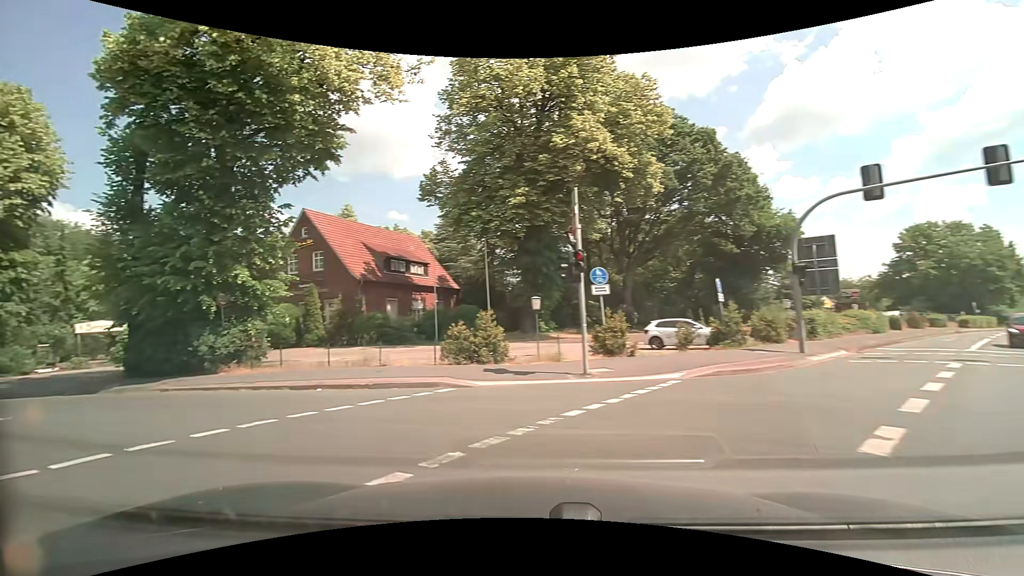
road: primary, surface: asphalt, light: Day
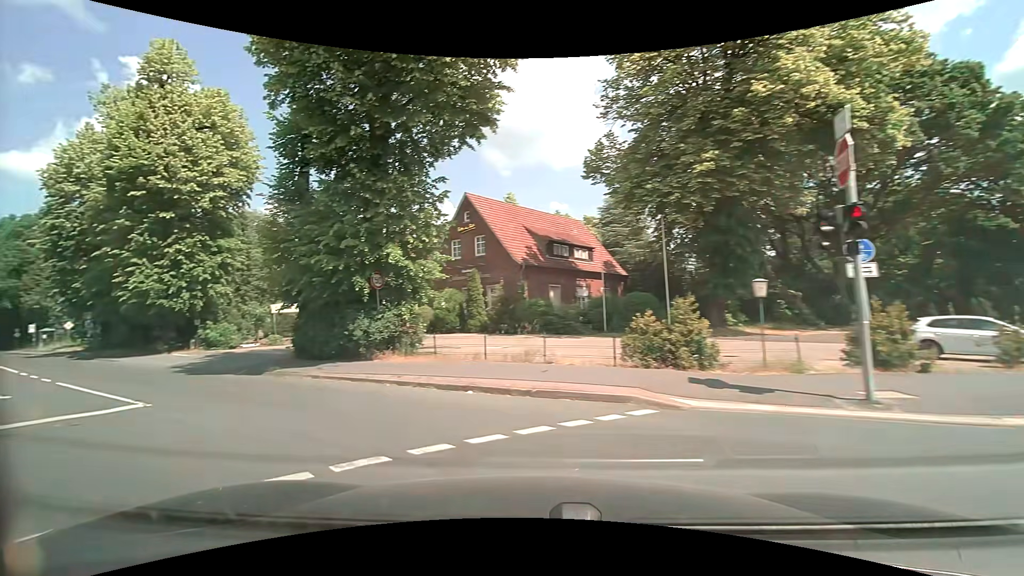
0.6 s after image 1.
(-0.7, +3.7) m; -19°
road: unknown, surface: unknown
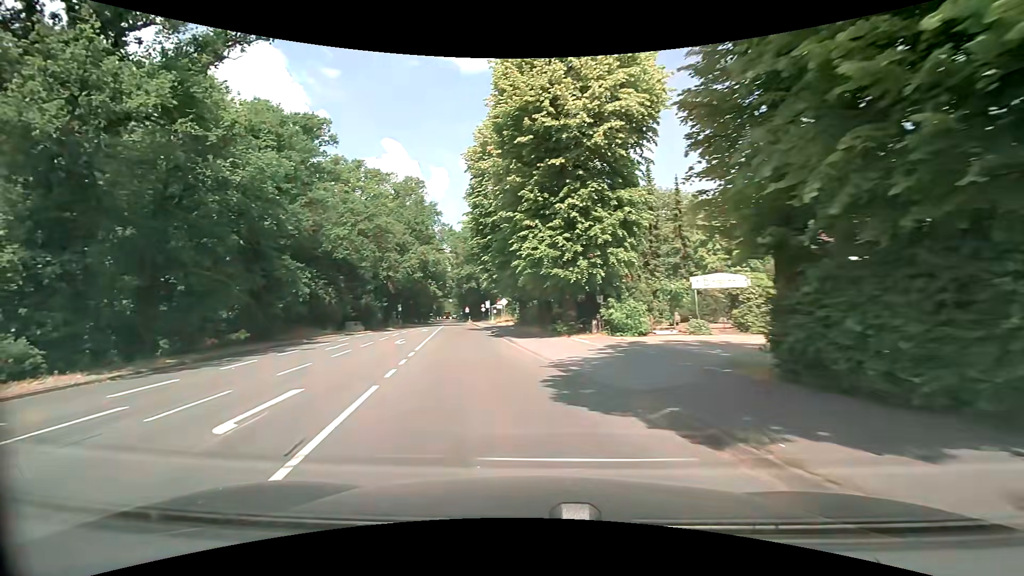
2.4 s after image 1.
(-5.5, +11.5) m; -45°
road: secondary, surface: asphalt
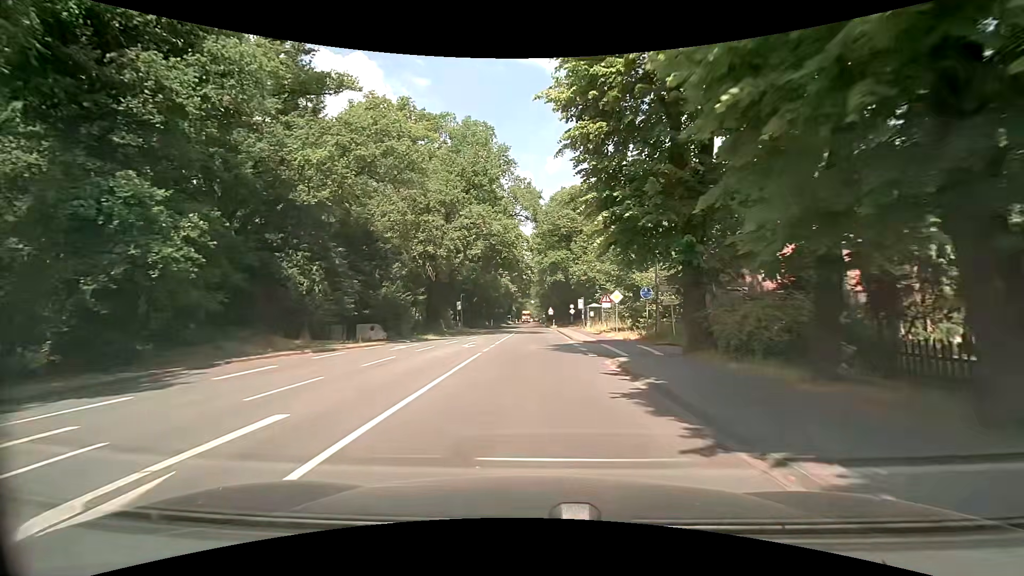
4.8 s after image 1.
(-3.2, +23.8) m; -10°
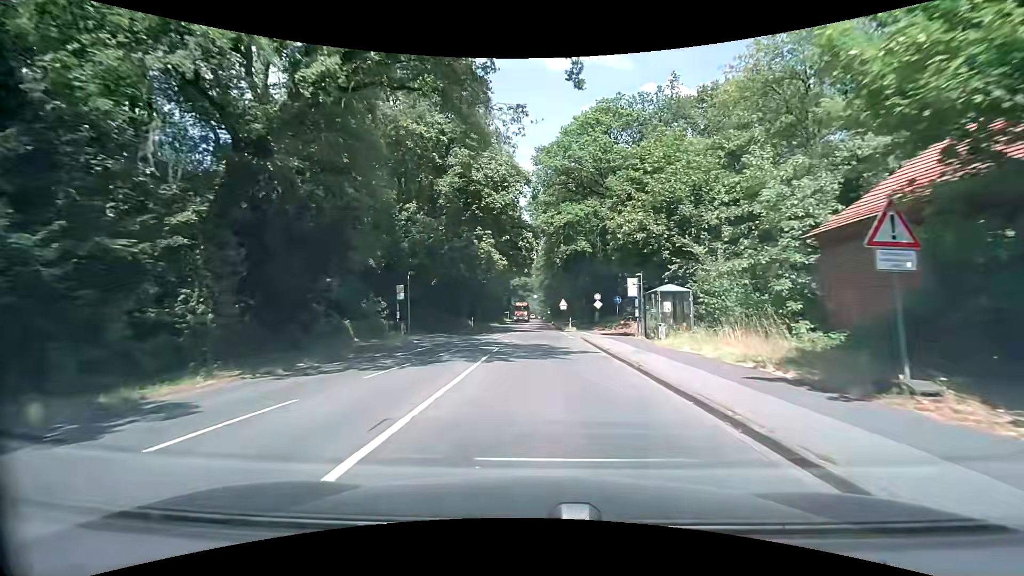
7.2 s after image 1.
(0.0, +27.6) m; 0°
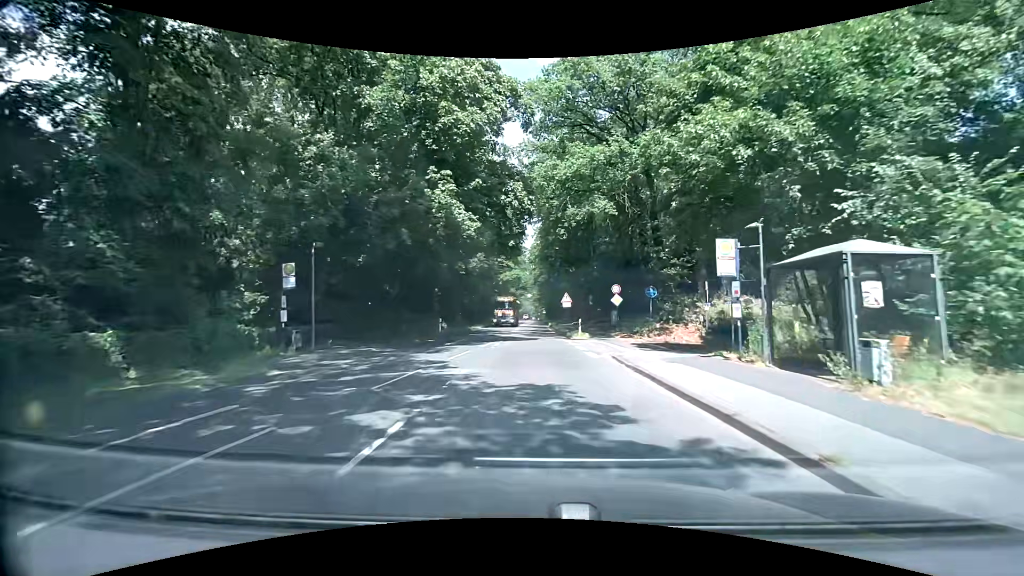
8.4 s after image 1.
(+0.1, +14.2) m; +1°
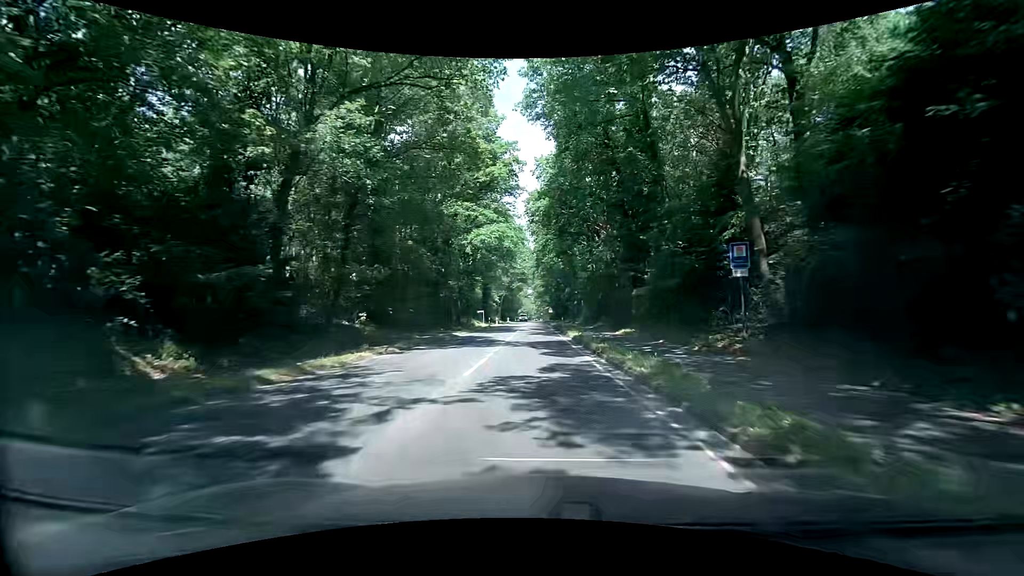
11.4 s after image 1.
(-0.3, +37.0) m; -1°
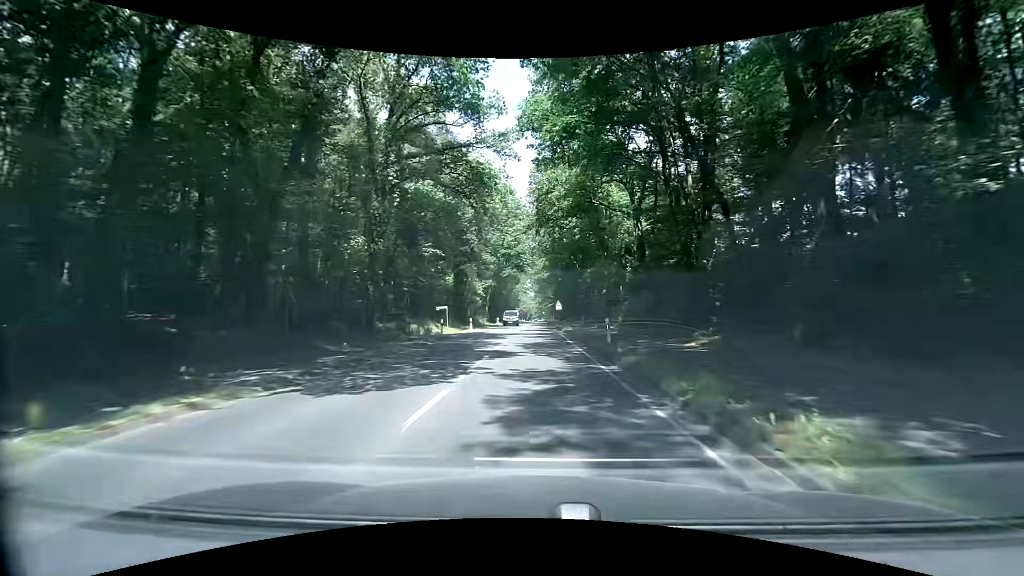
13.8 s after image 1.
(+0.1, +30.5) m; 0°
(0, +10) (0, +20) (0, +30) (0, +40) (0, +50) (0, +60) (0, +70) (0, +80) (0, +90) (0, +100) m
